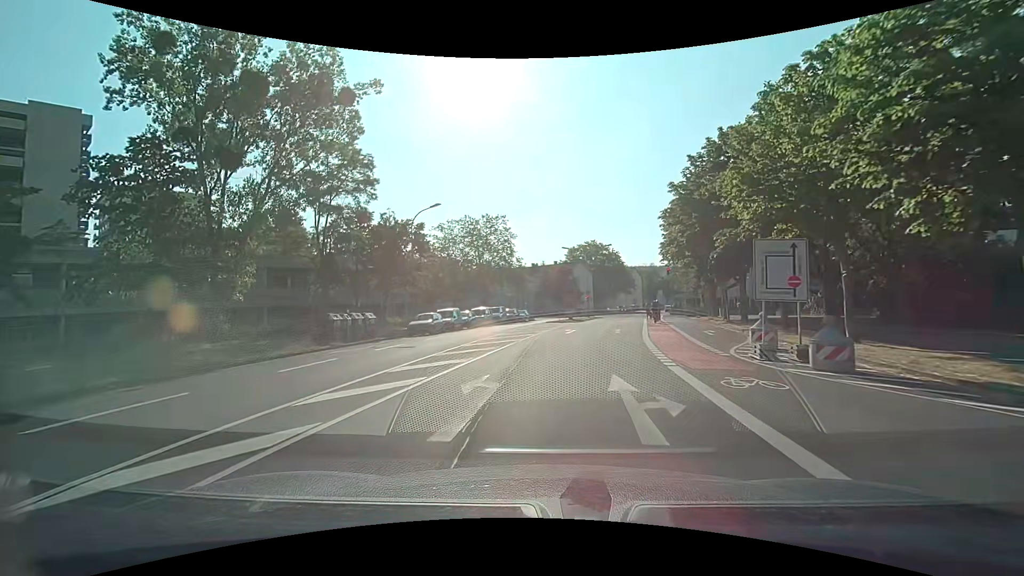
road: tertiary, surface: asphalt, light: Day
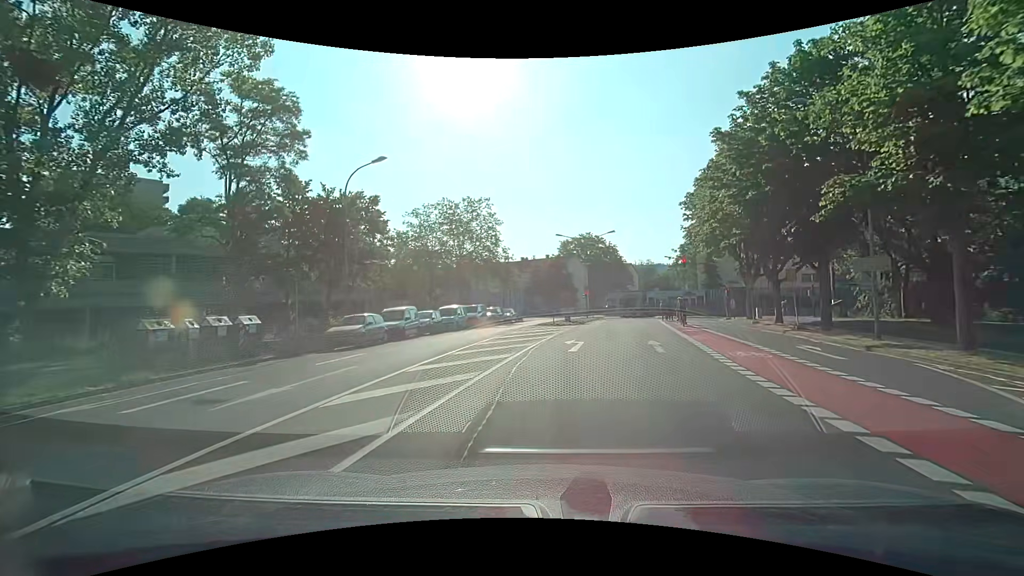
(+0.1, +10.8) m; +1°
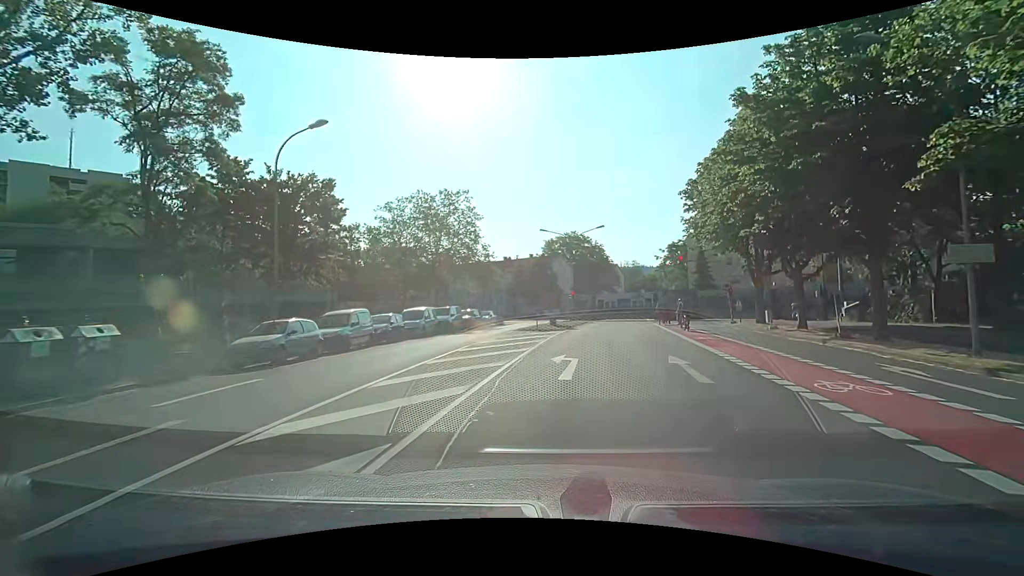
(+0.1, +5.1) m; +1°
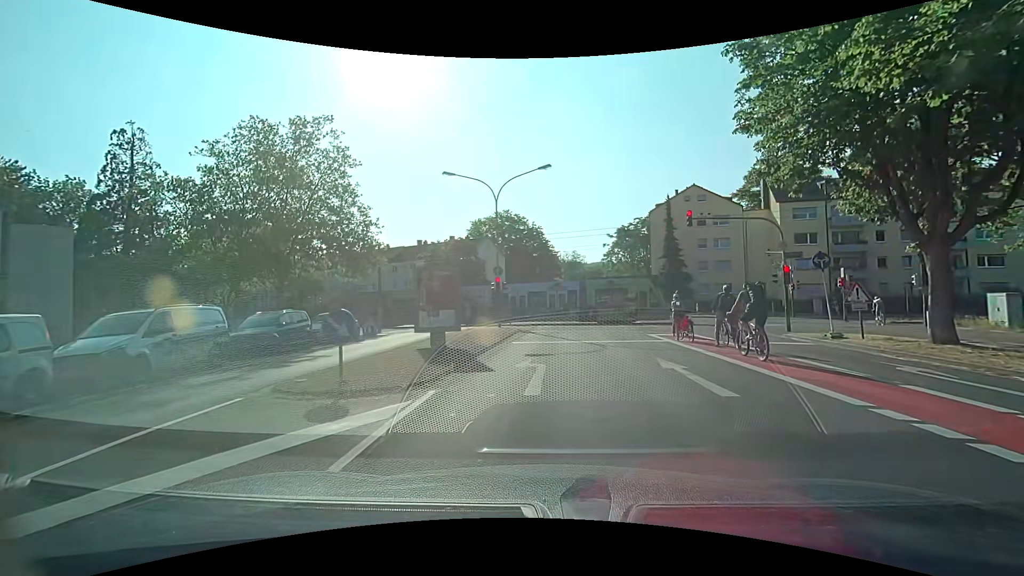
(+1.8, +21.2) m; +7°
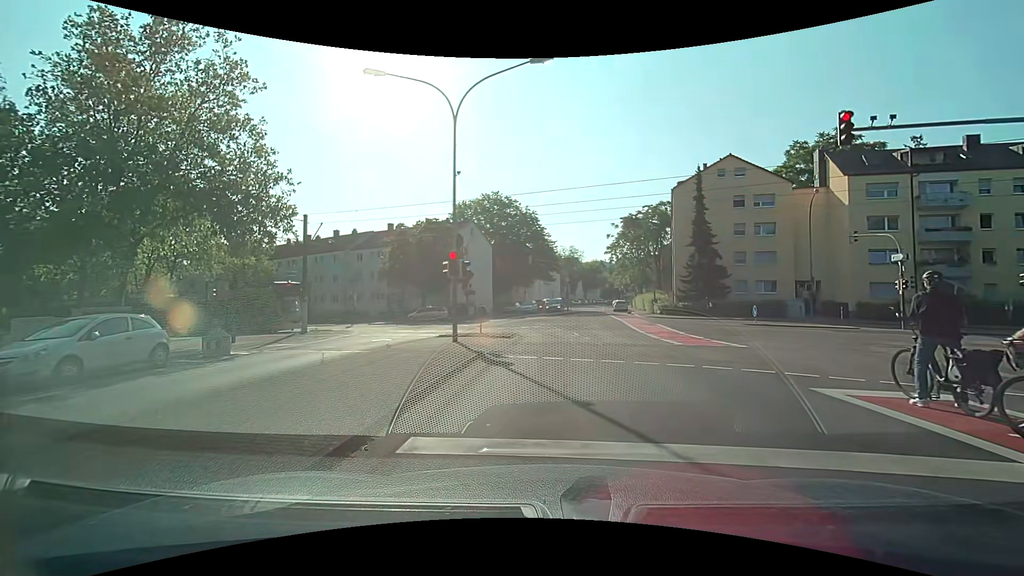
(+0.1, +12.9) m; 0°
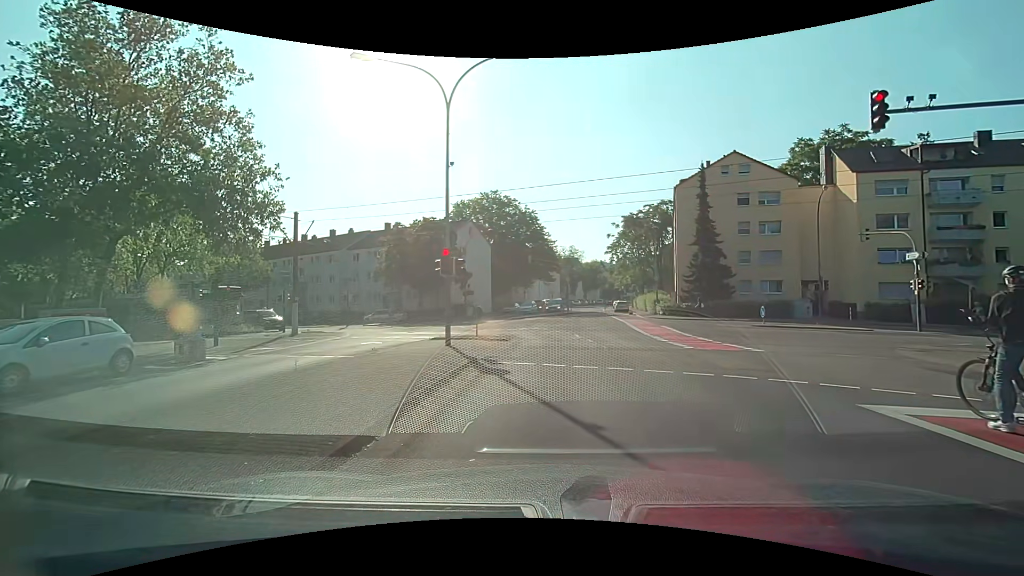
(0.0, +1.1) m; 0°
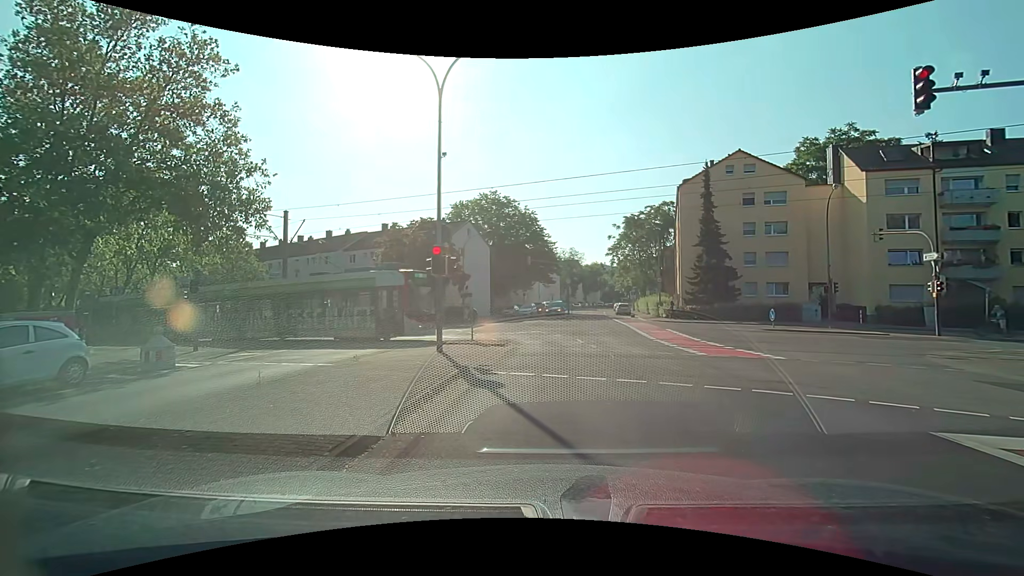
(0.0, +1.2) m; 0°
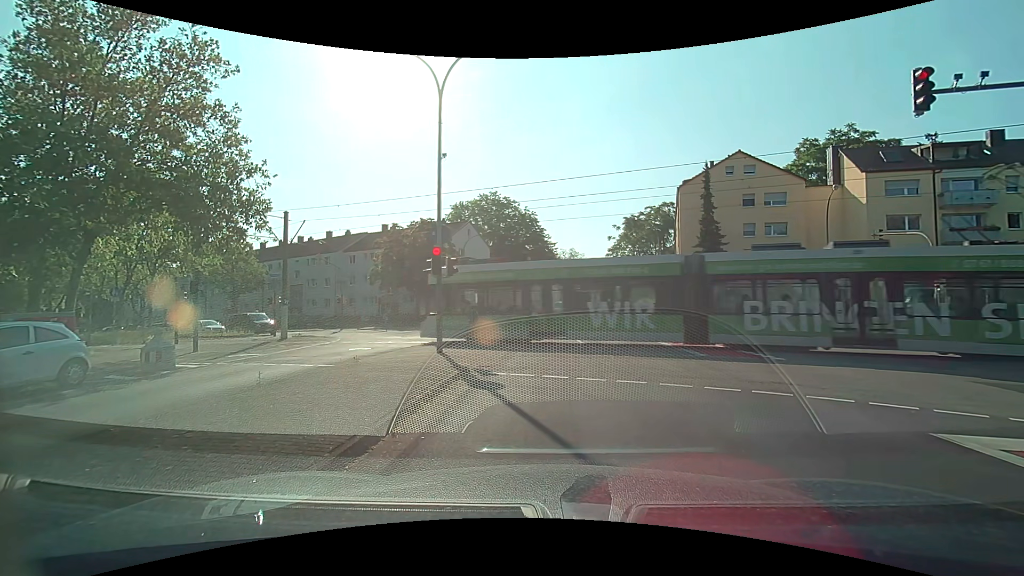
(0.0, +0.1) m; 0°
